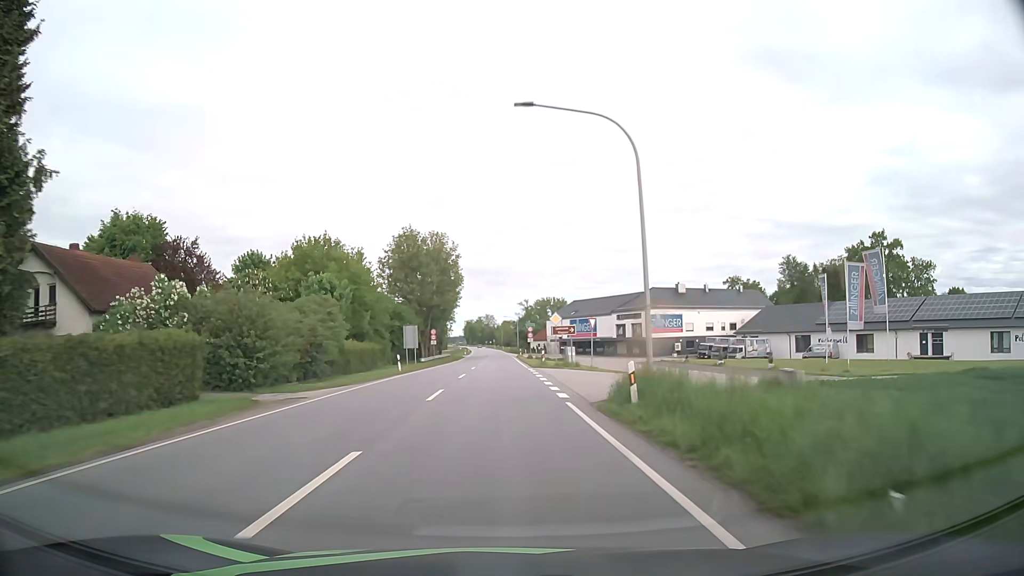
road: primary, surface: asphalt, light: Day
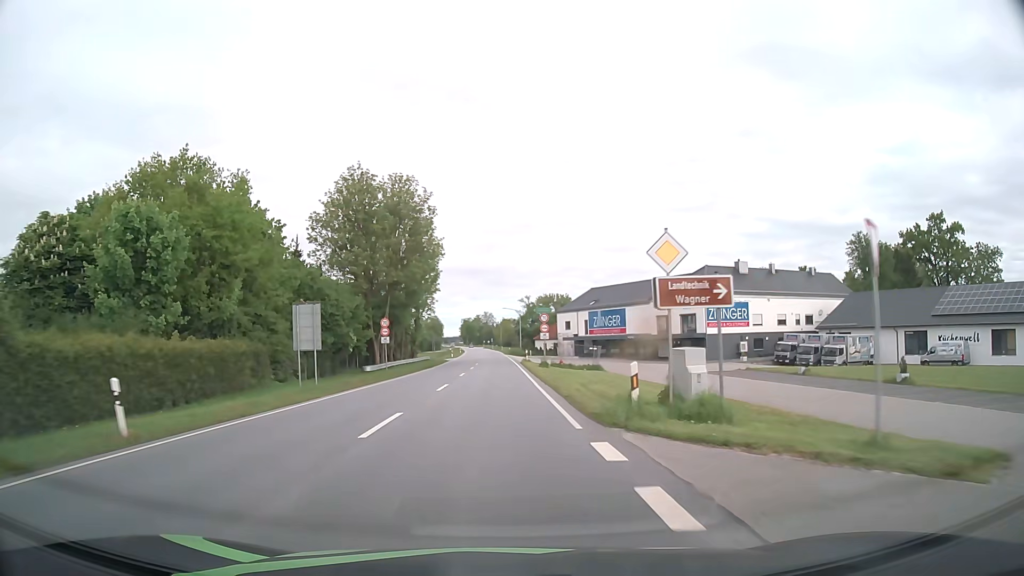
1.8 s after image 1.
(+0.1, +30.8) m; 0°
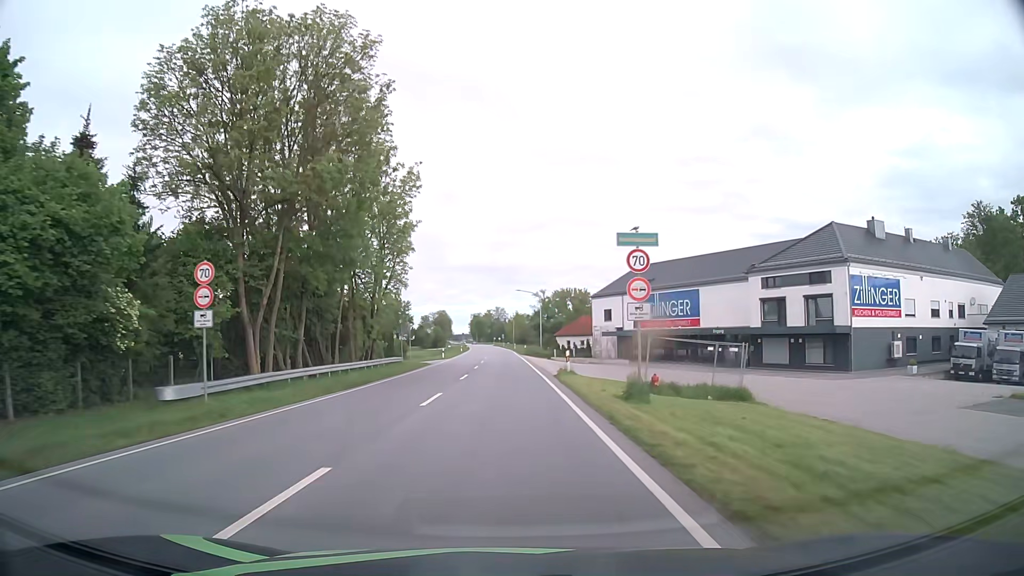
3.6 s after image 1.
(-0.2, +30.8) m; -1°
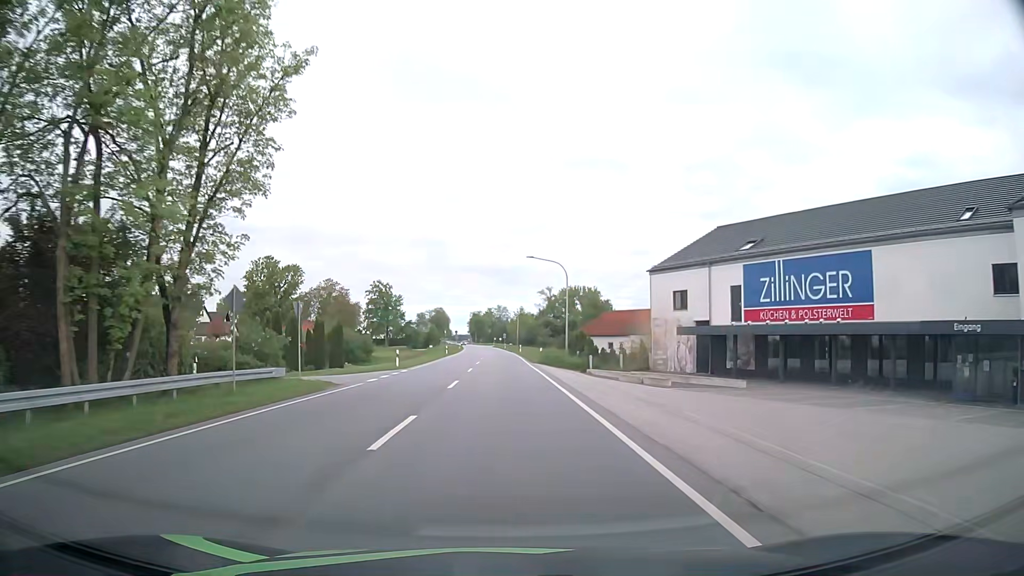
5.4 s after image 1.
(-0.1, +30.9) m; 0°
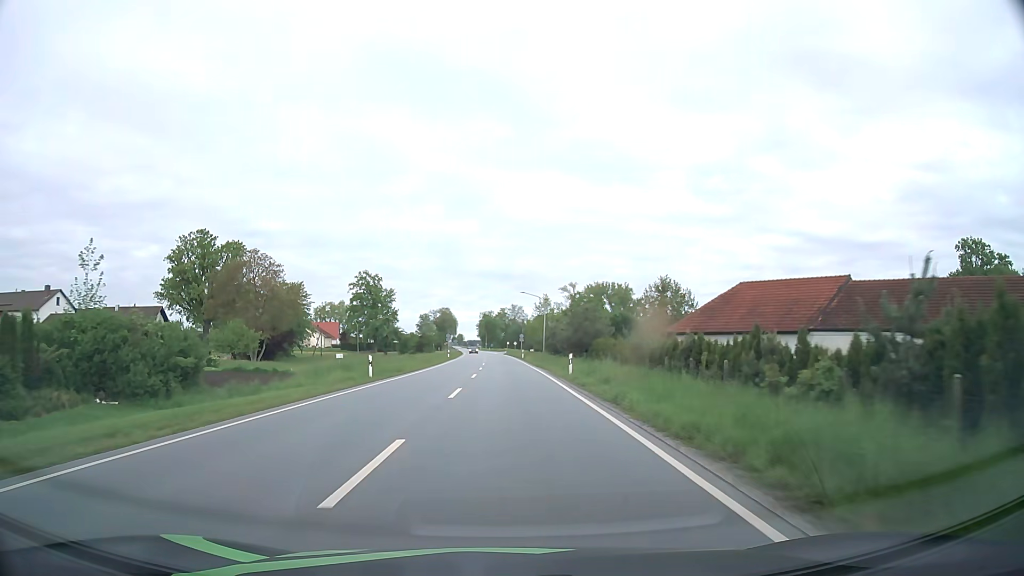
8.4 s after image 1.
(-0.5, +51.4) m; -2°
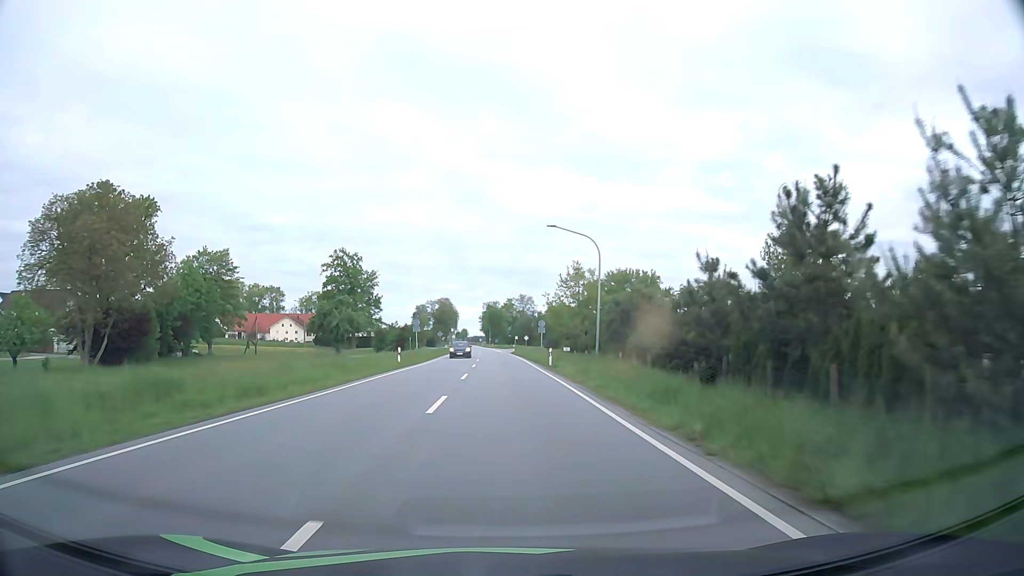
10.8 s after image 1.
(0.0, +40.7) m; 0°
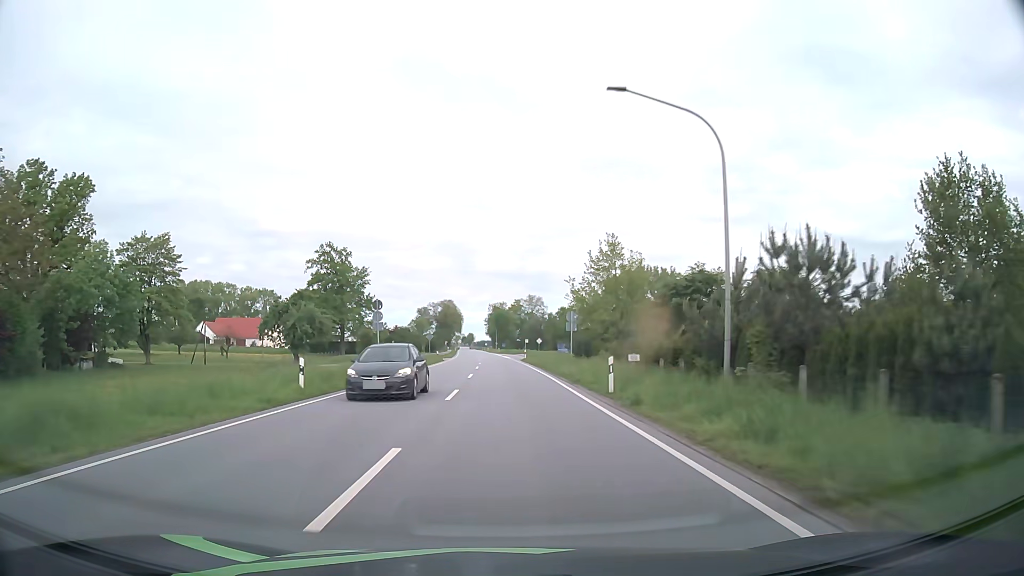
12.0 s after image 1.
(-0.2, +20.3) m; -1°
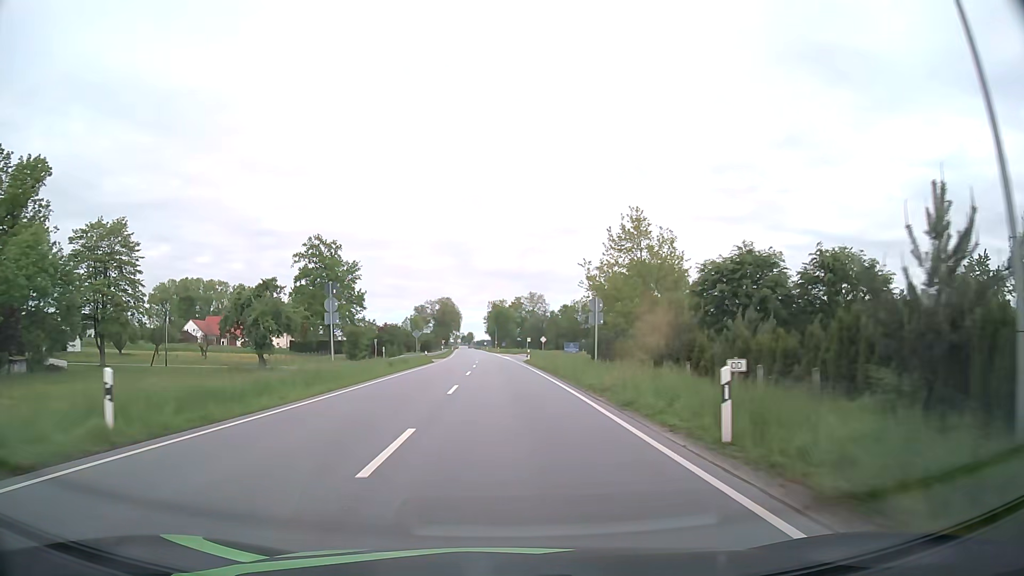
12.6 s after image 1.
(0.0, +10.1) m; 0°
(0, +10) (0, +20) (0, +30) (0, +40) (0, +50) (-1, +60) (-1, +70) (-1, +80) (-2, +90) (-3, +100) m
